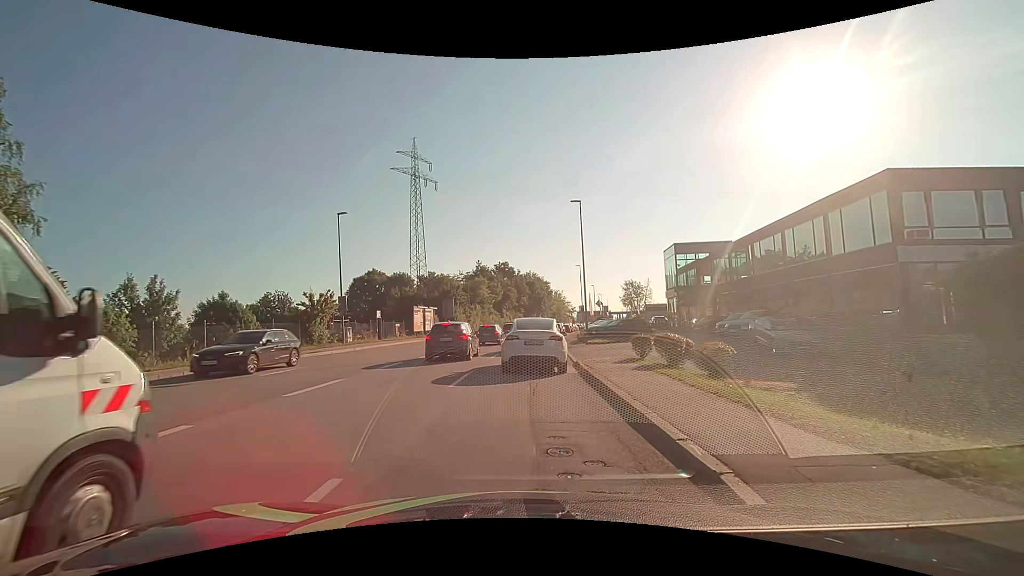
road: tertiary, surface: asphalt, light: Day
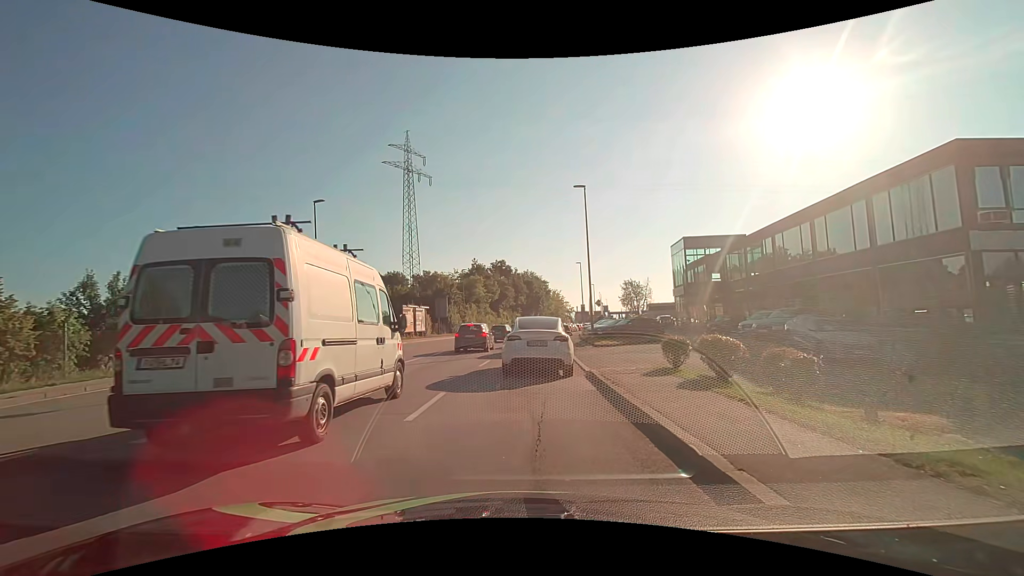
(0.0, +3.9) m; -1°
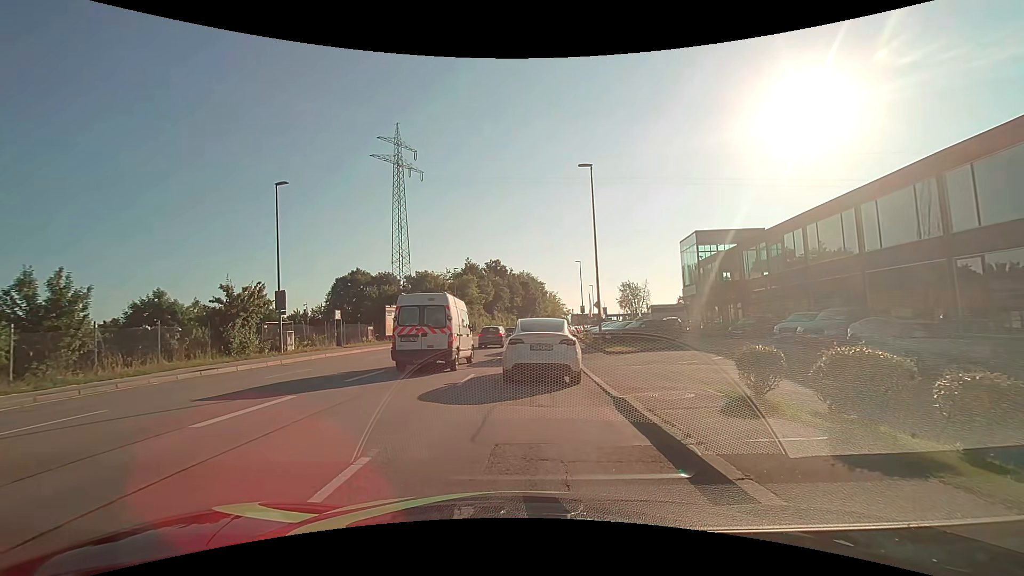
(+0.1, +4.7) m; +2°
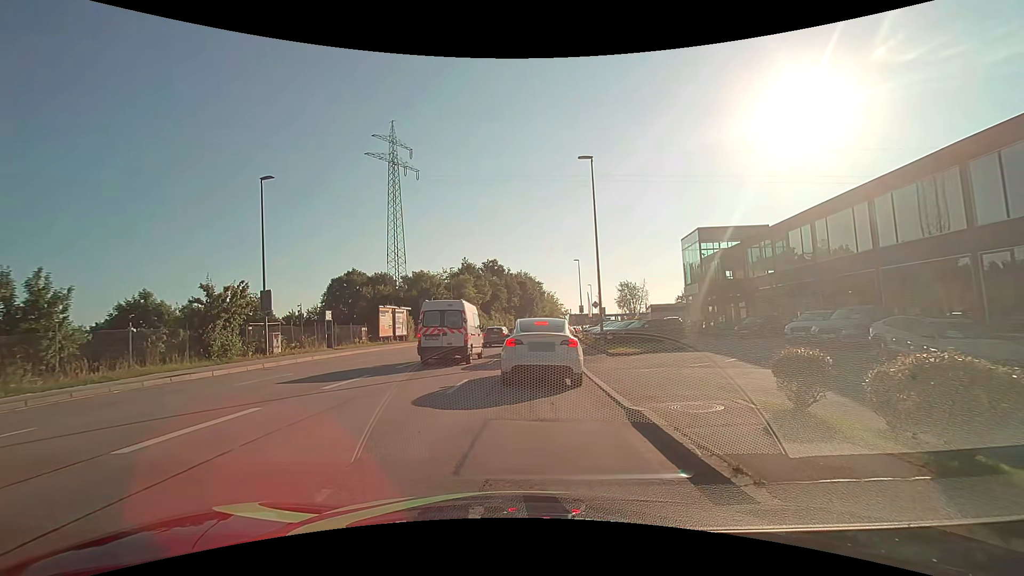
(0.0, +1.3) m; -1°
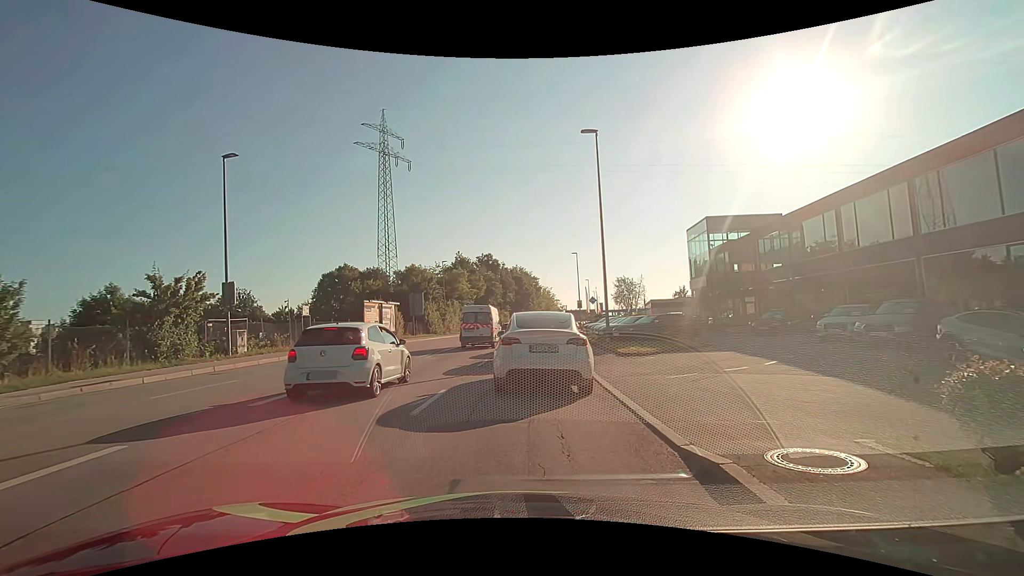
(+0.1, +3.0) m; +2°
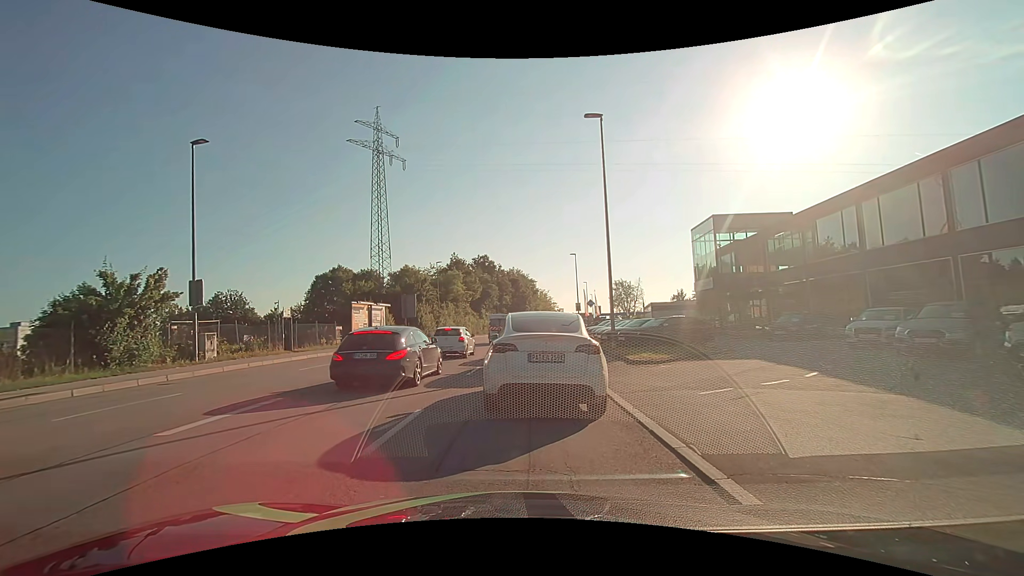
(0.0, +2.1) m; 0°
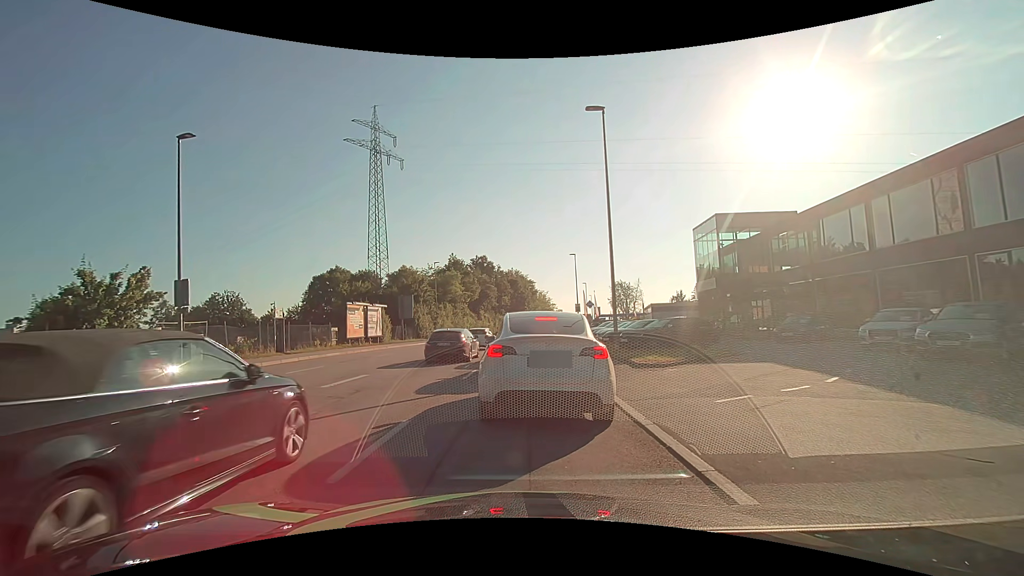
(0.0, +0.8) m; 0°
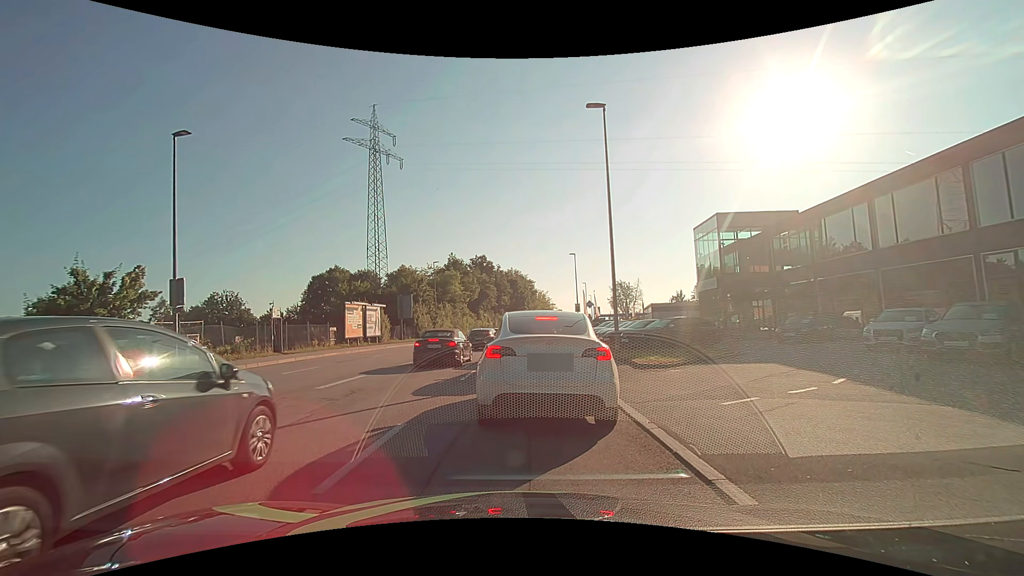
(0.0, +0.3) m; 0°
